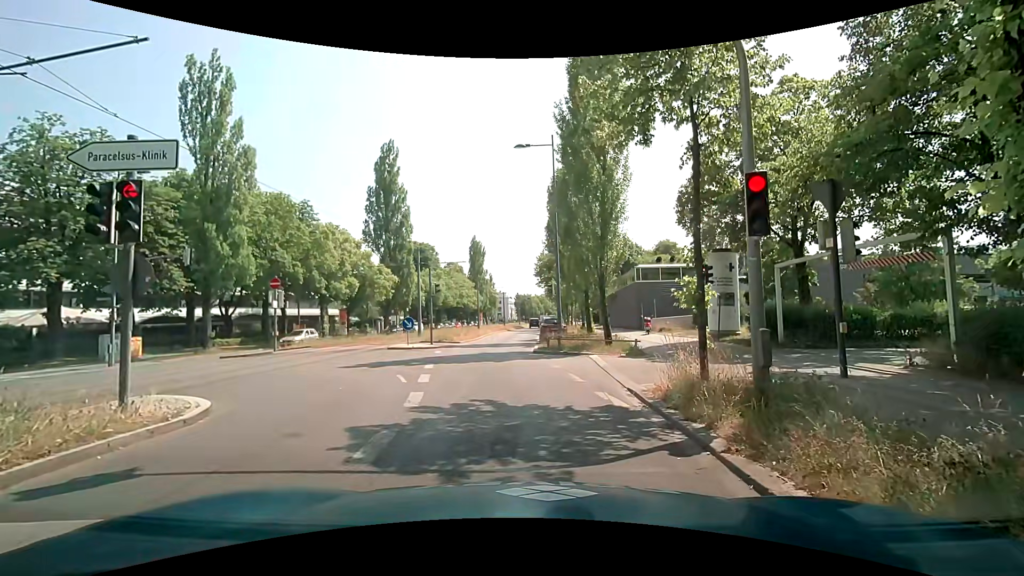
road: secondary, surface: asphalt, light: Day
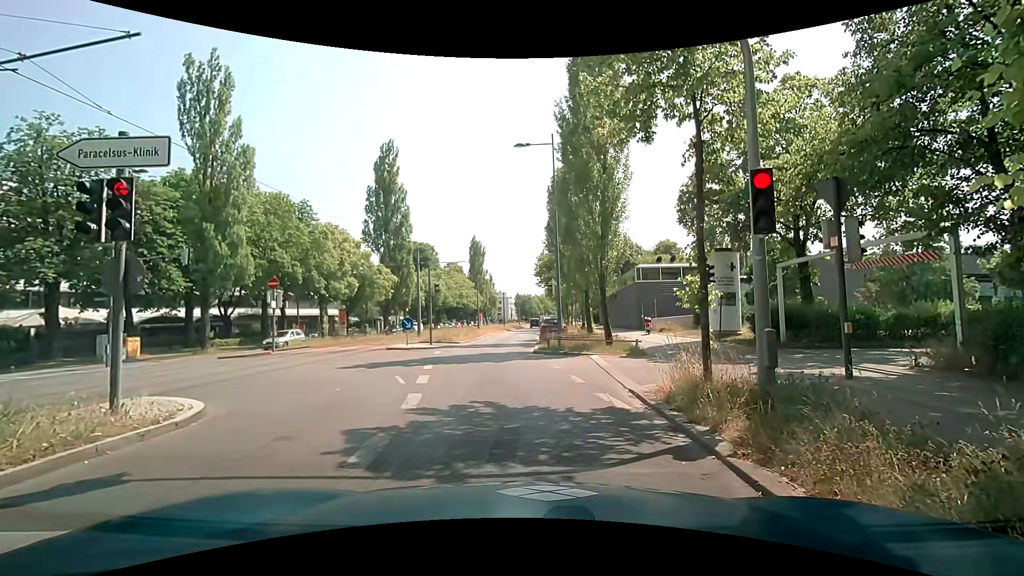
(0.0, +0.2) m; 0°
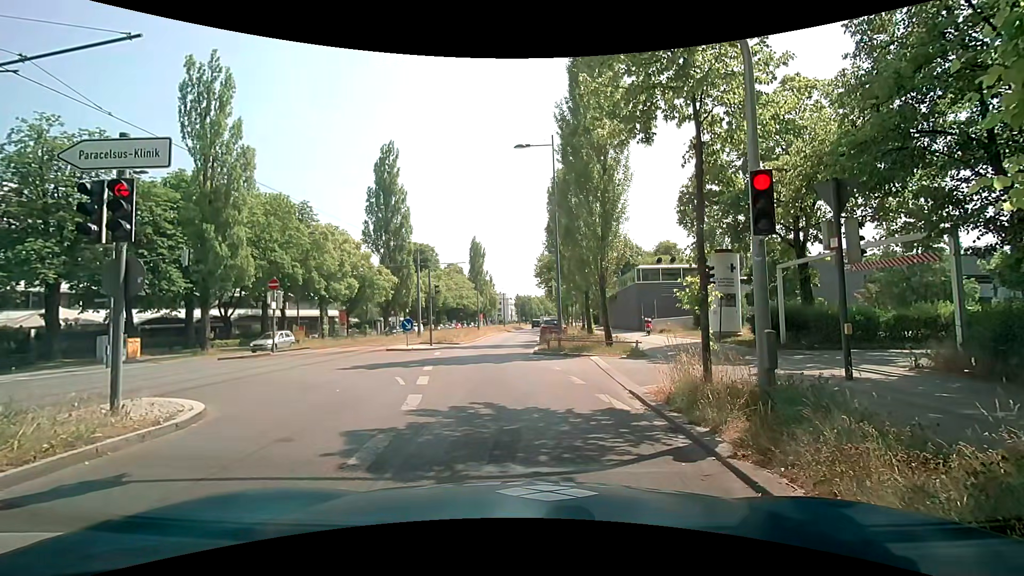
(0.0, 0.0) m; 0°
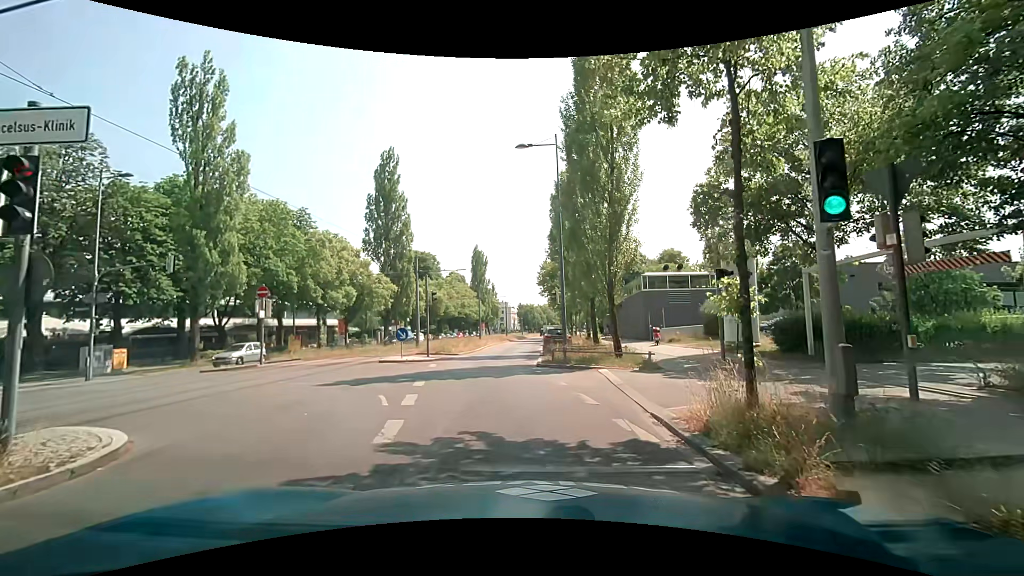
(0.0, +1.7) m; -1°
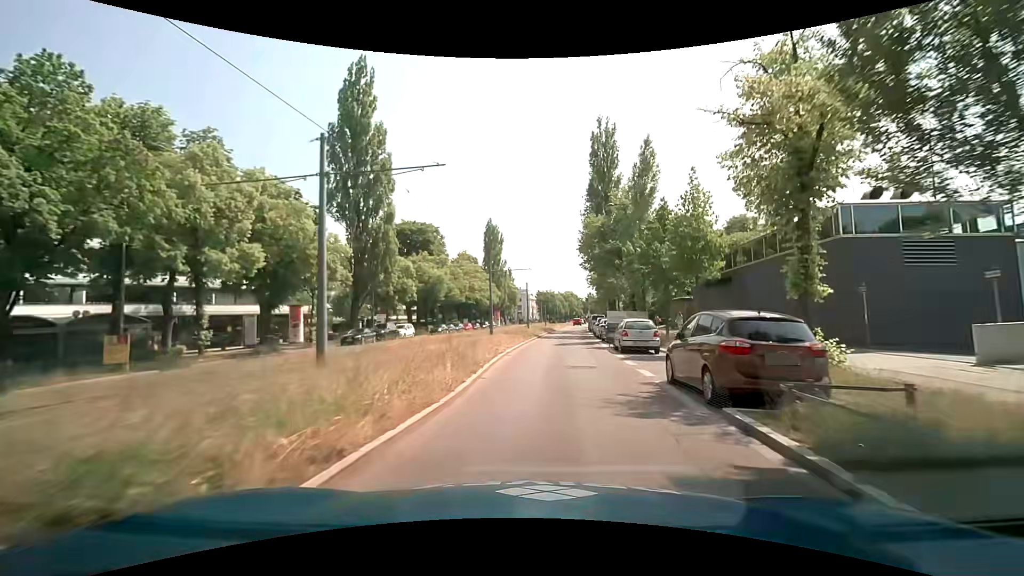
(-1.3, +24.0) m; -1°
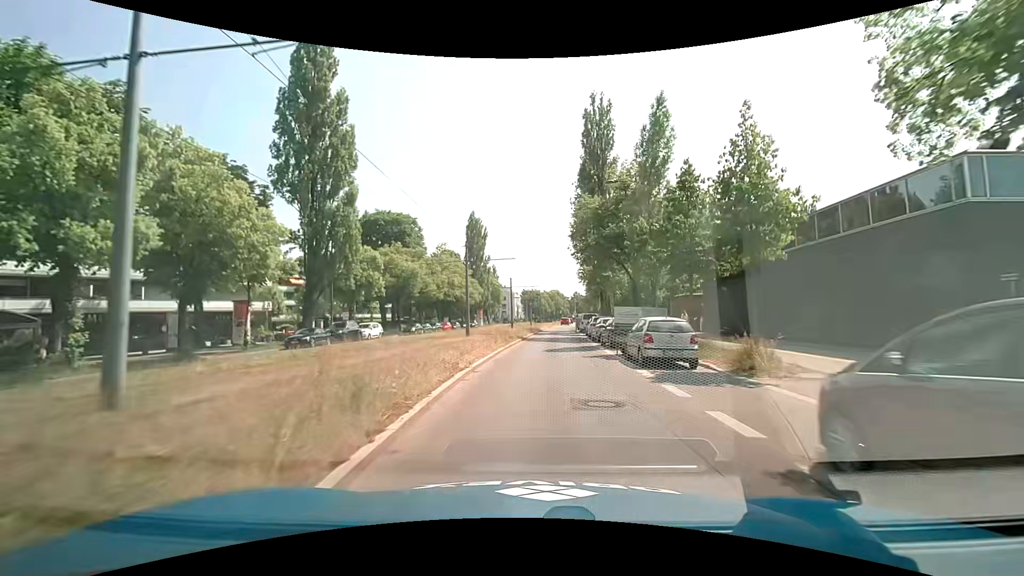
(+0.1, +6.7) m; +2°
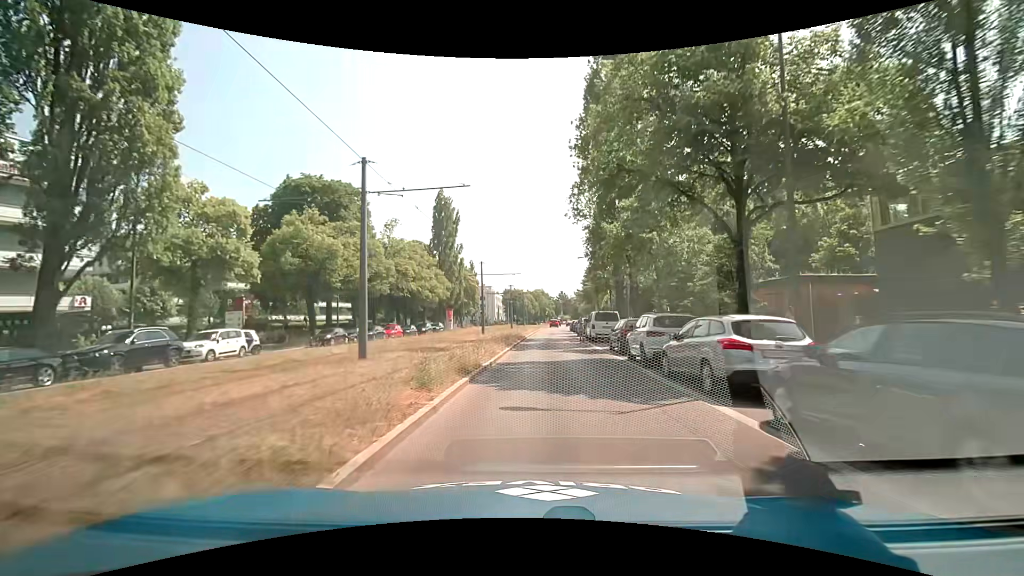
(+0.3, +20.6) m; +1°
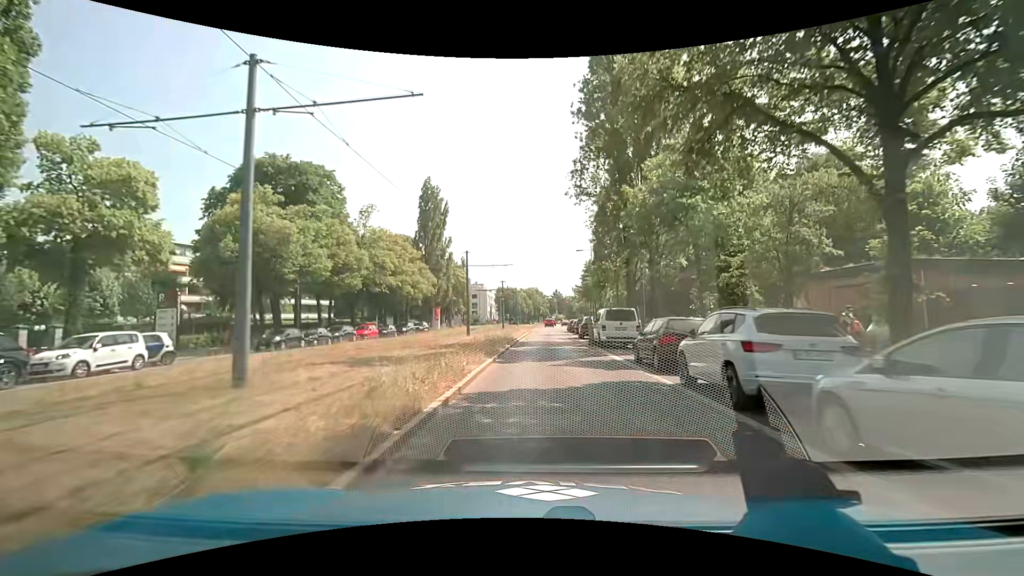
(+0.1, +6.8) m; +1°
(0, +10) (0, +20) (+1, +30) (+1, +40) (+1, +50) (+2, +60) (+2, +70) (+3, +80) (+3, +90) (+3, +100) m
